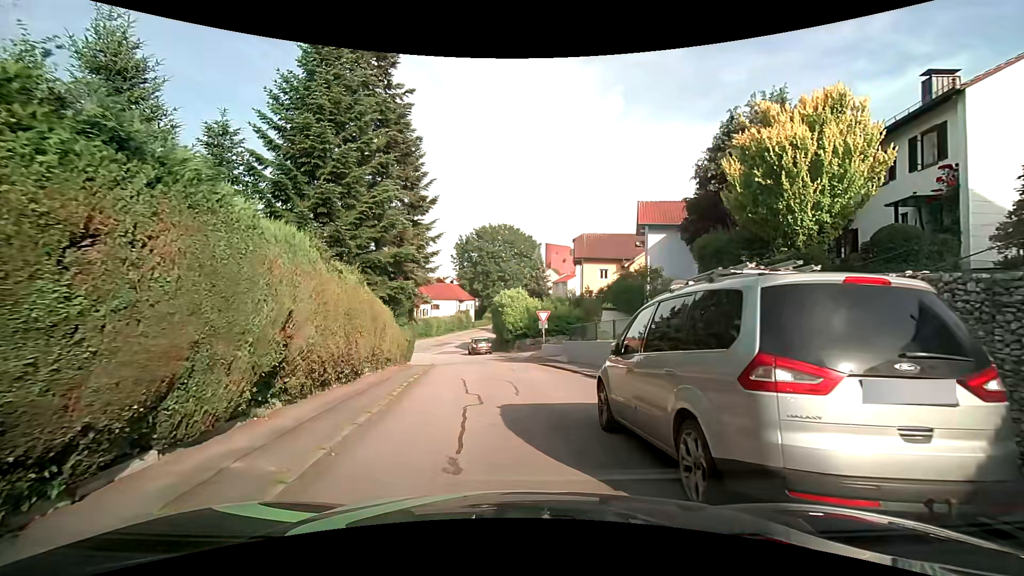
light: Day
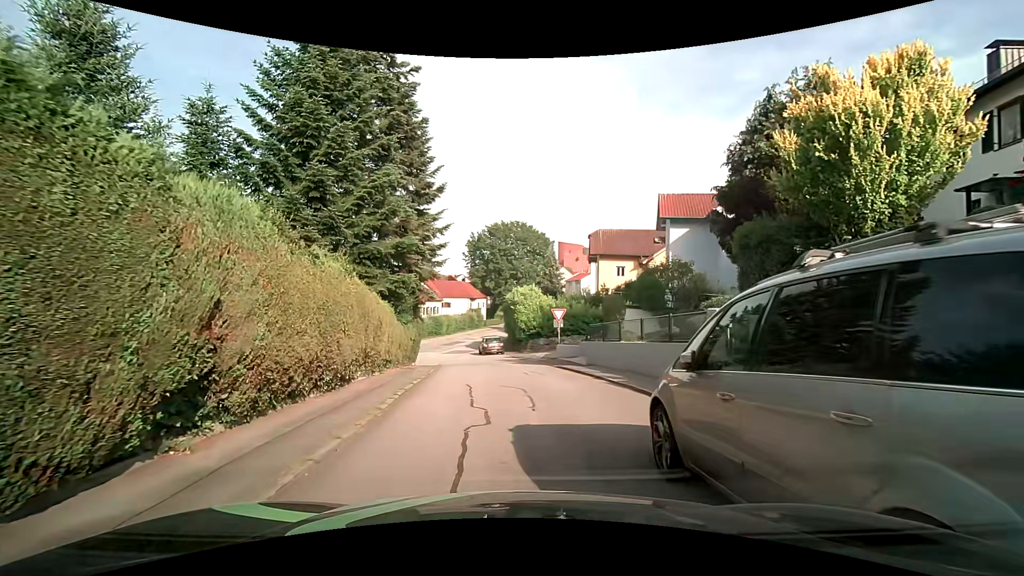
(0.0, +2.0) m; -3°
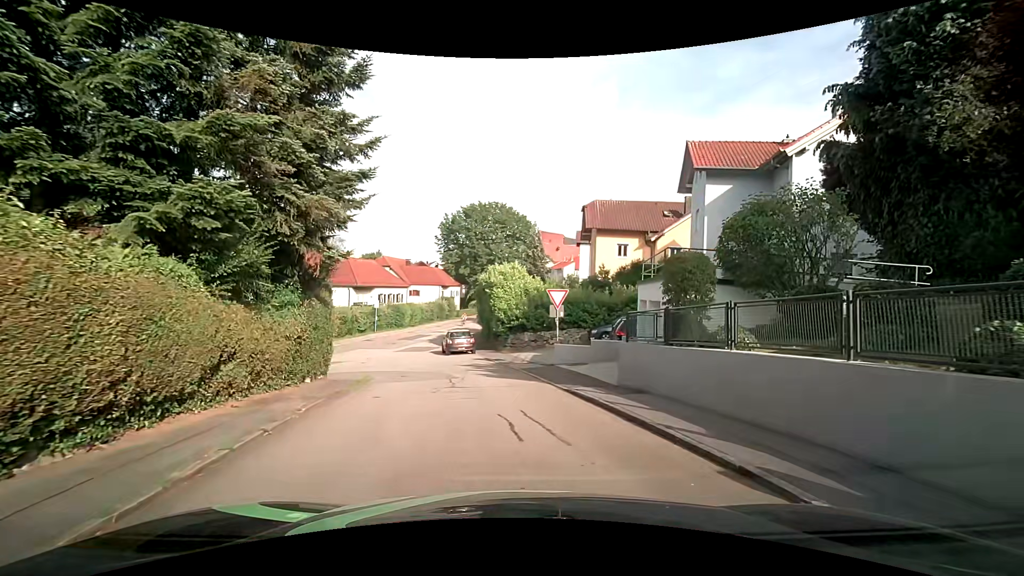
(+0.1, +10.2) m; +4°
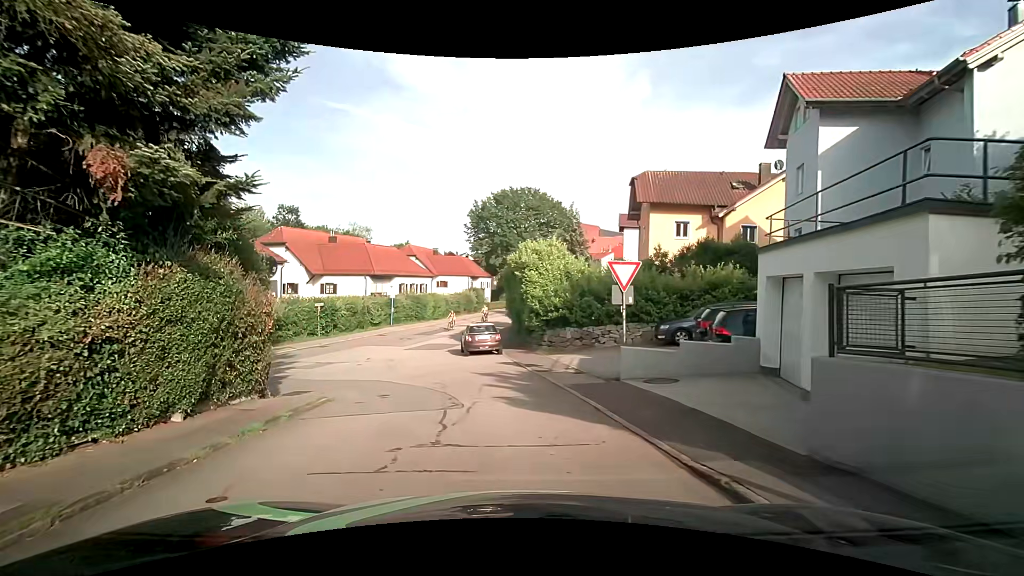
(-0.1, +6.6) m; -3°
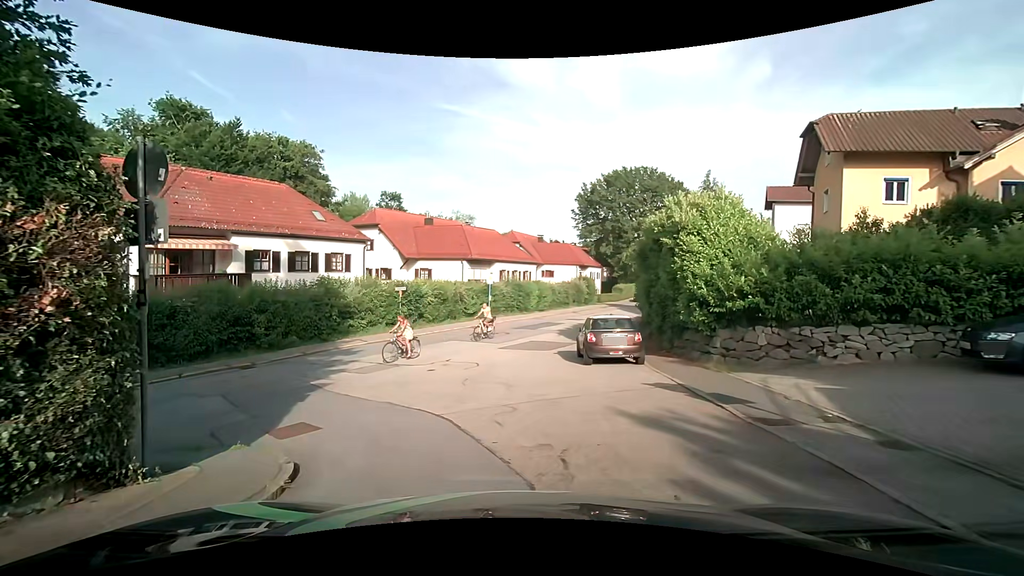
(-0.9, +7.5) m; -13°
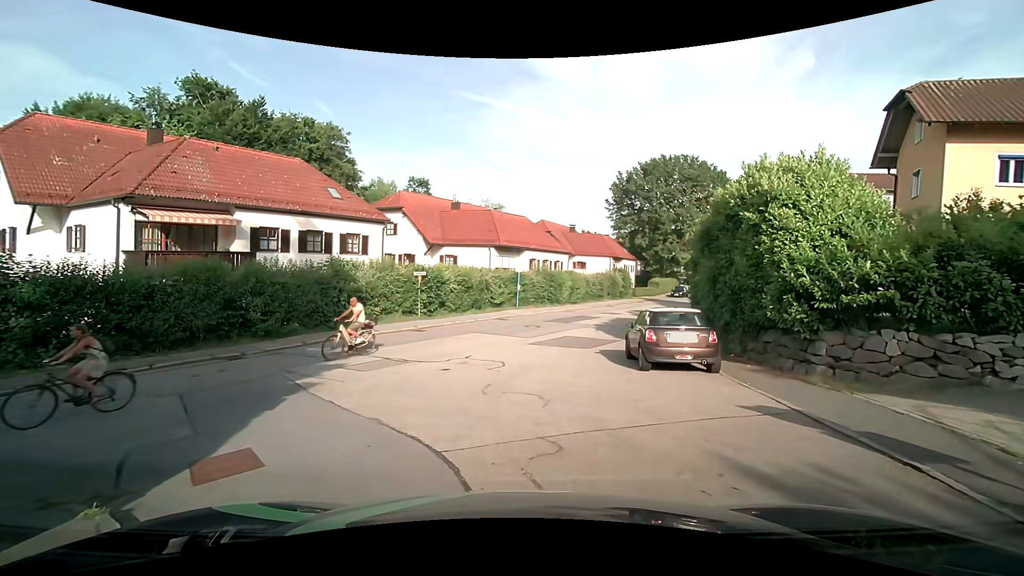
(-0.1, +3.0) m; -5°
